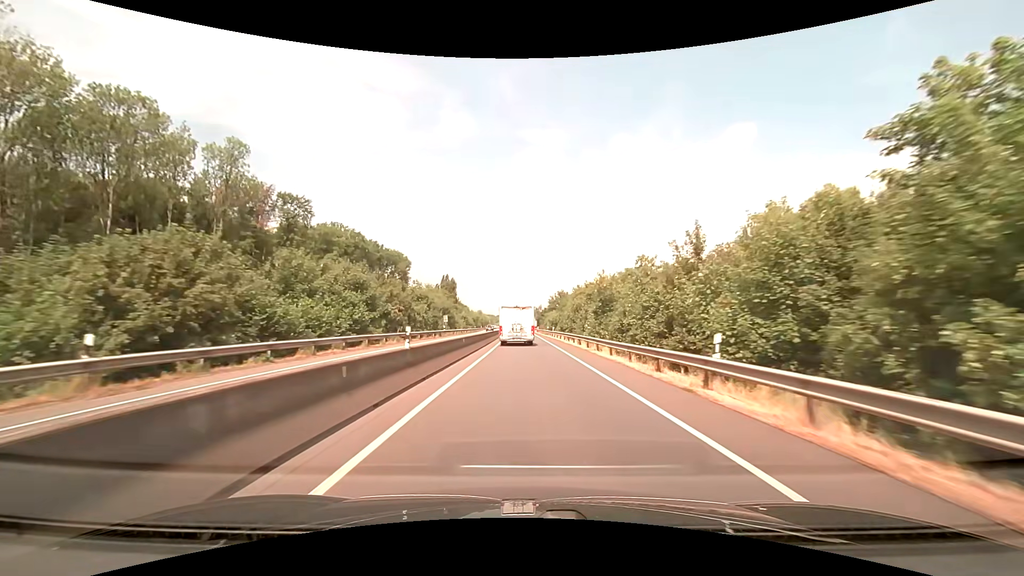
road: trunk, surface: asphalt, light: Day
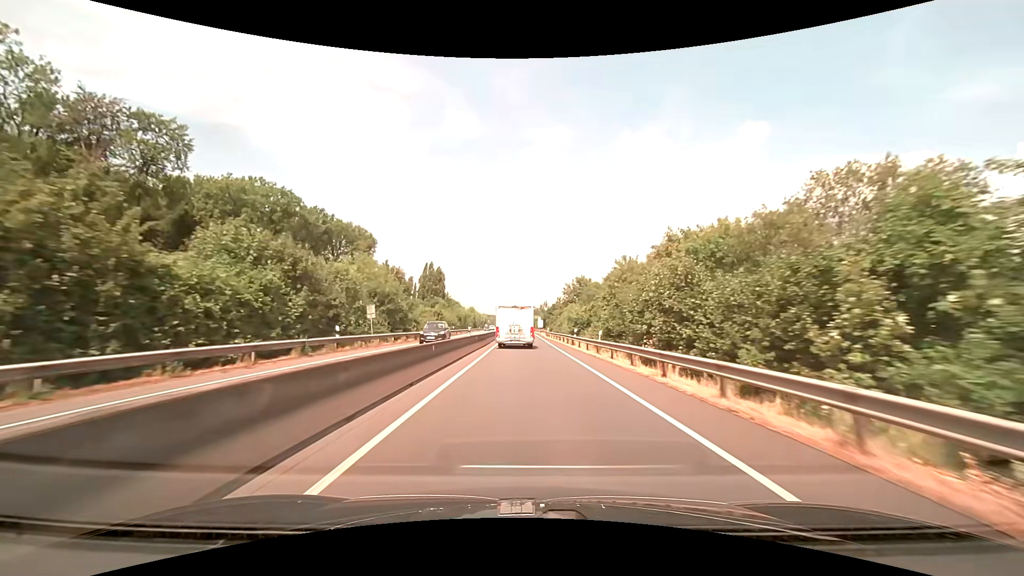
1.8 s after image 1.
(-0.1, +37.3) m; 0°
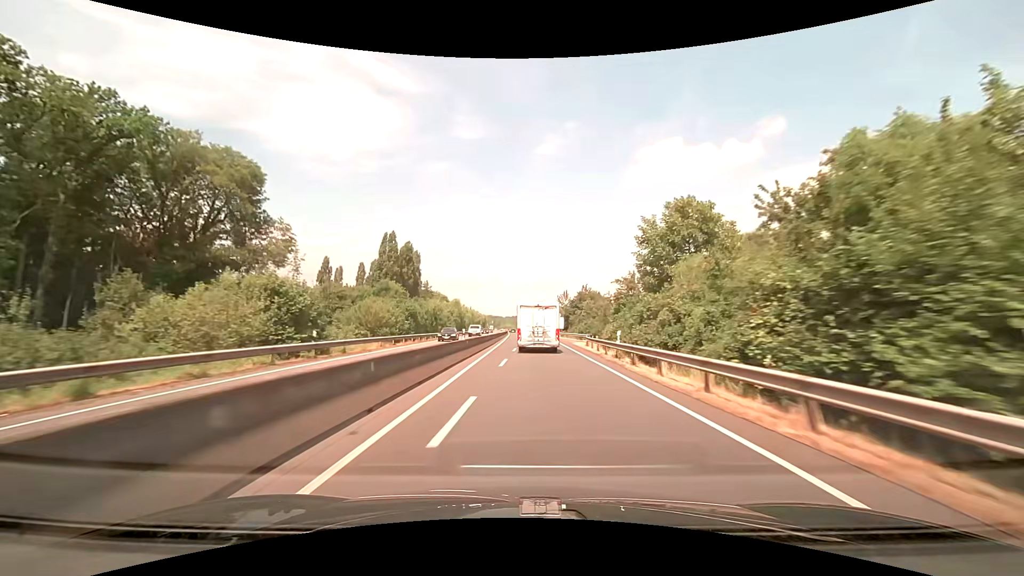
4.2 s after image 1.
(-0.4, +51.5) m; -1°
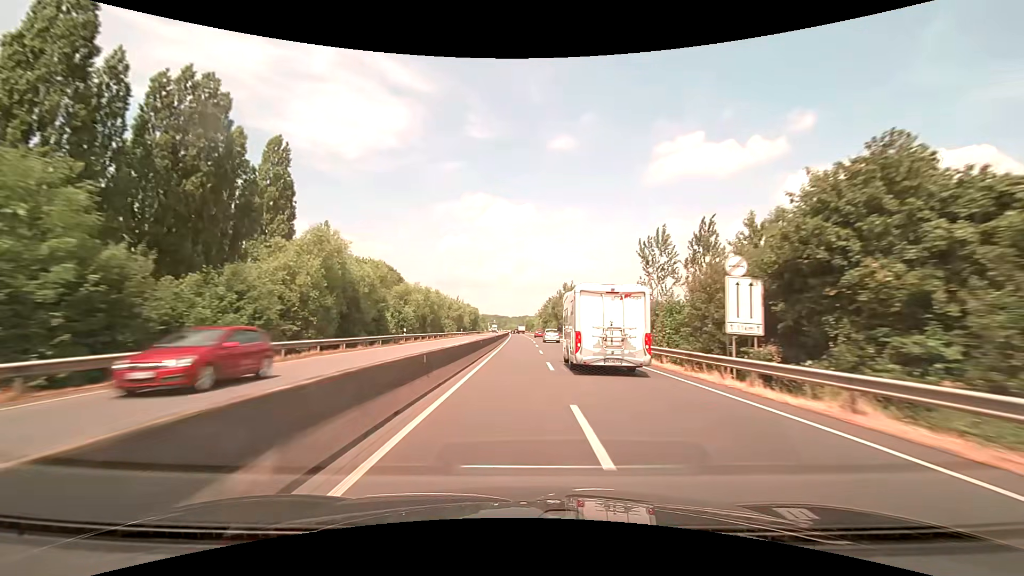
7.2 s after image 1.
(-1.0, +73.6) m; -1°
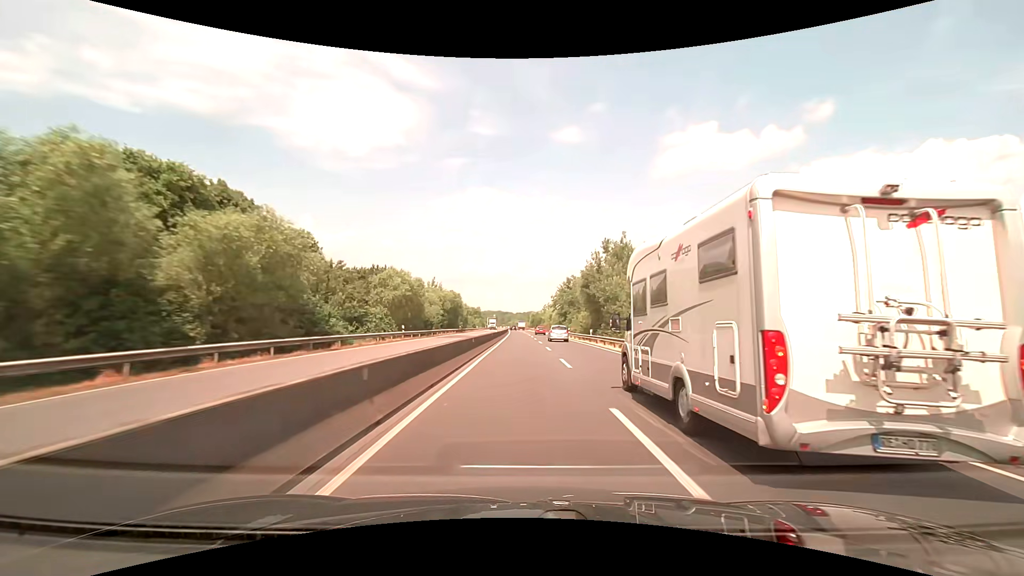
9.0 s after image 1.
(-0.1, +49.4) m; 0°
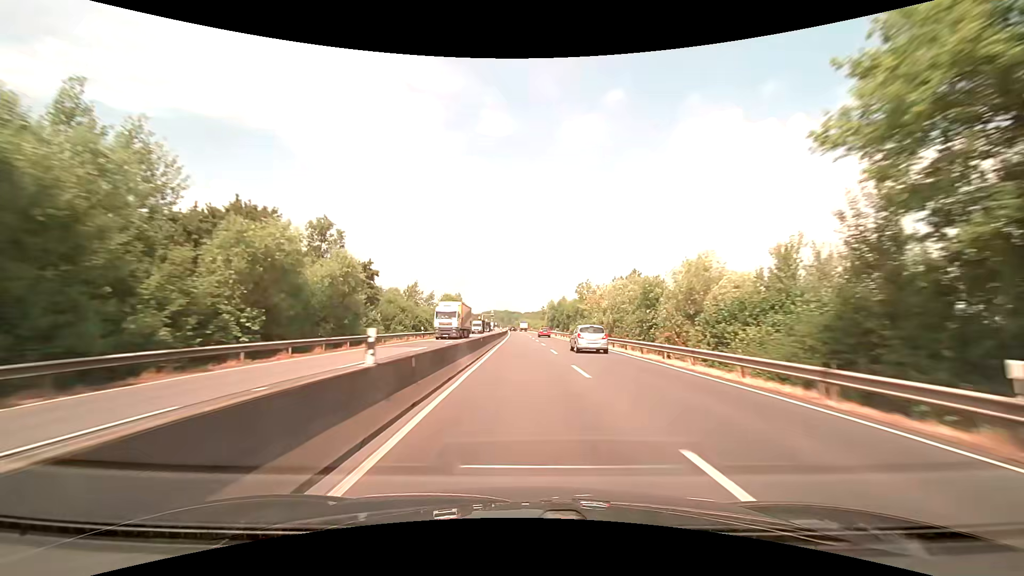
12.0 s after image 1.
(-1.0, +87.3) m; -1°
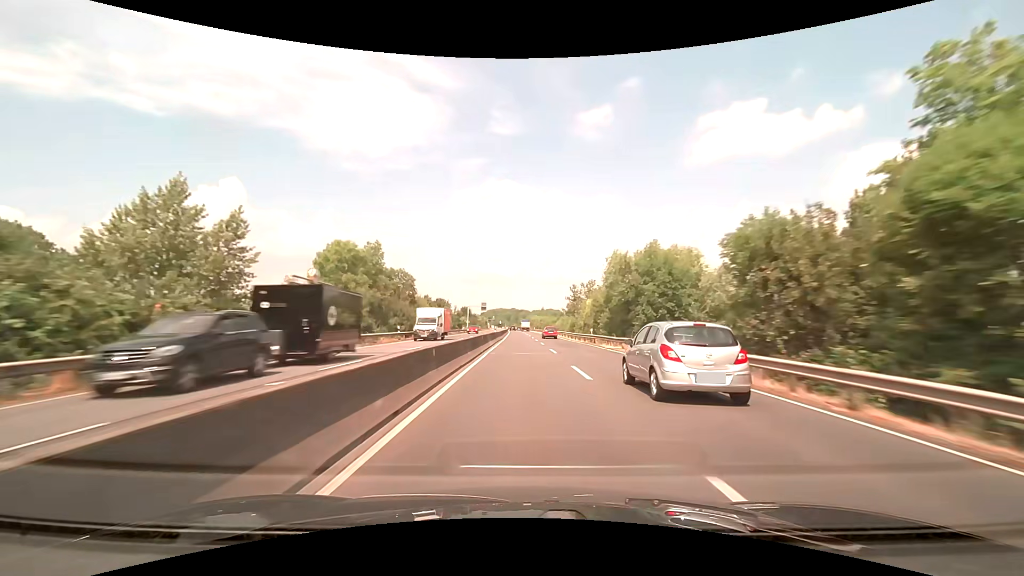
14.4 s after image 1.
(-0.6, +73.3) m; -1°
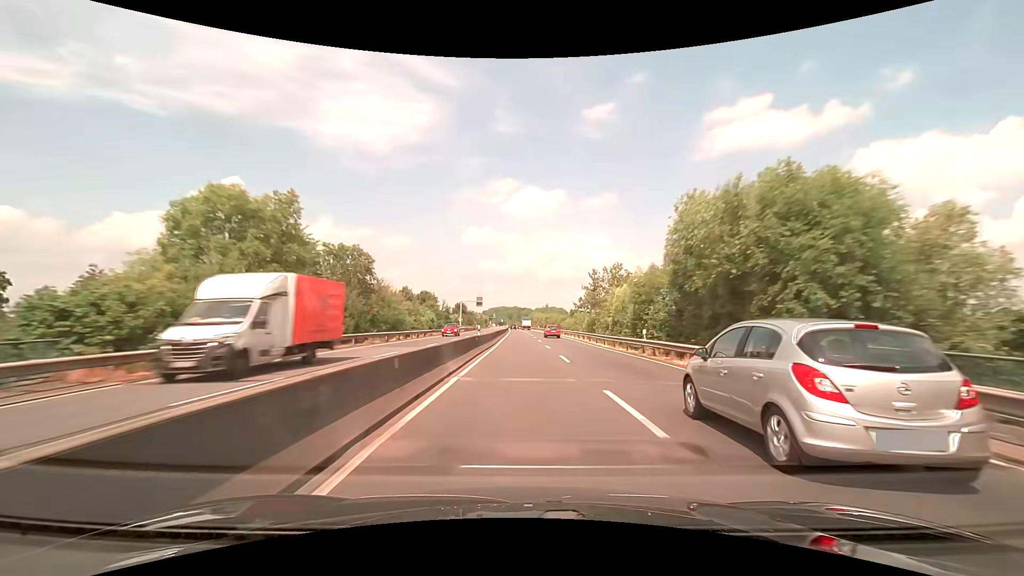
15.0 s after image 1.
(0.0, +18.6) m; 0°
(0, +10) (0, +20) (0, +30) (0, +40) (0, +50) (0, +60) (-1, +70) (-1, +80) (-1, +90) (-1, +100) m
